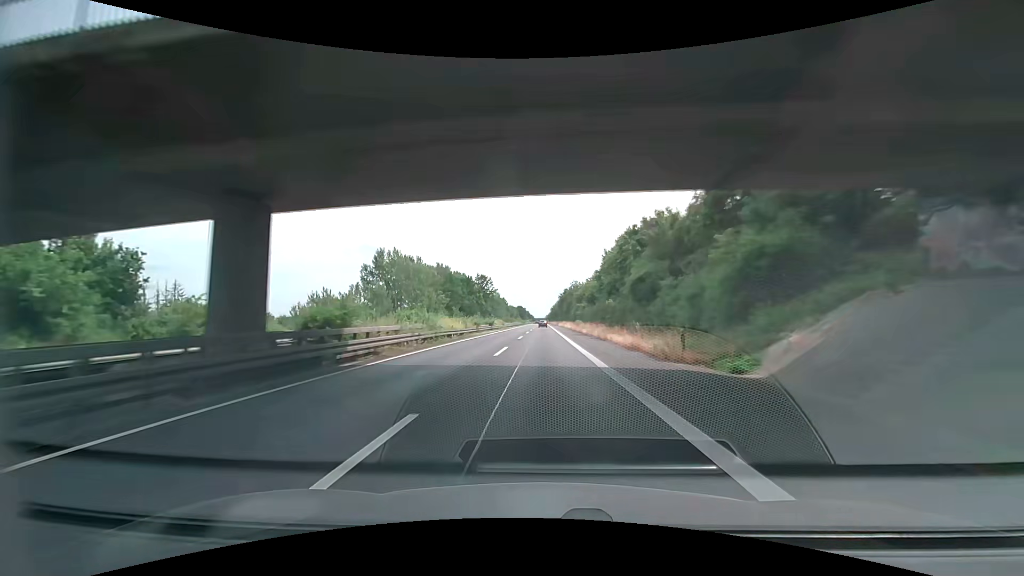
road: trunk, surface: asphalt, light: Day
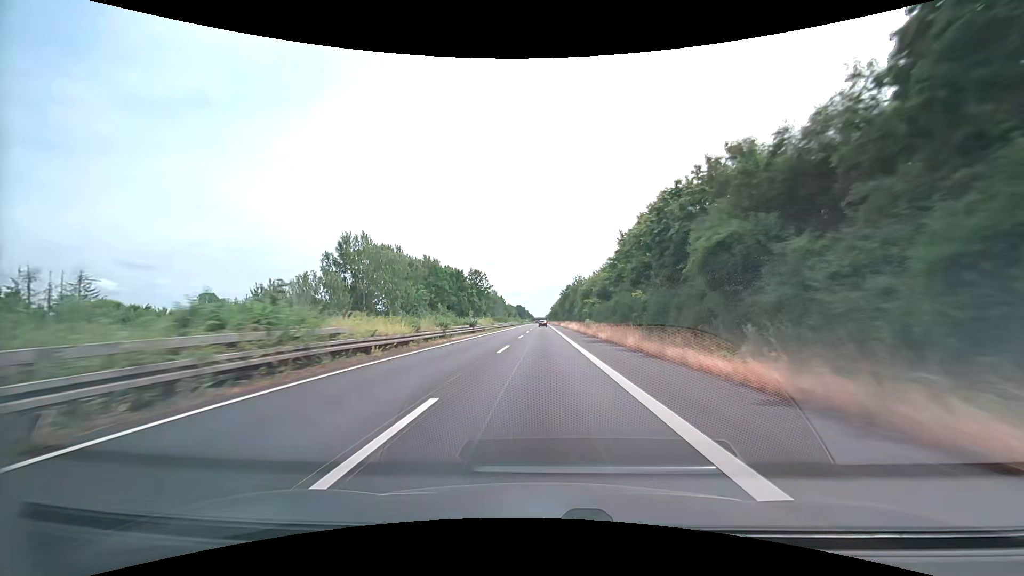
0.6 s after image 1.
(0.0, +16.6) m; 0°
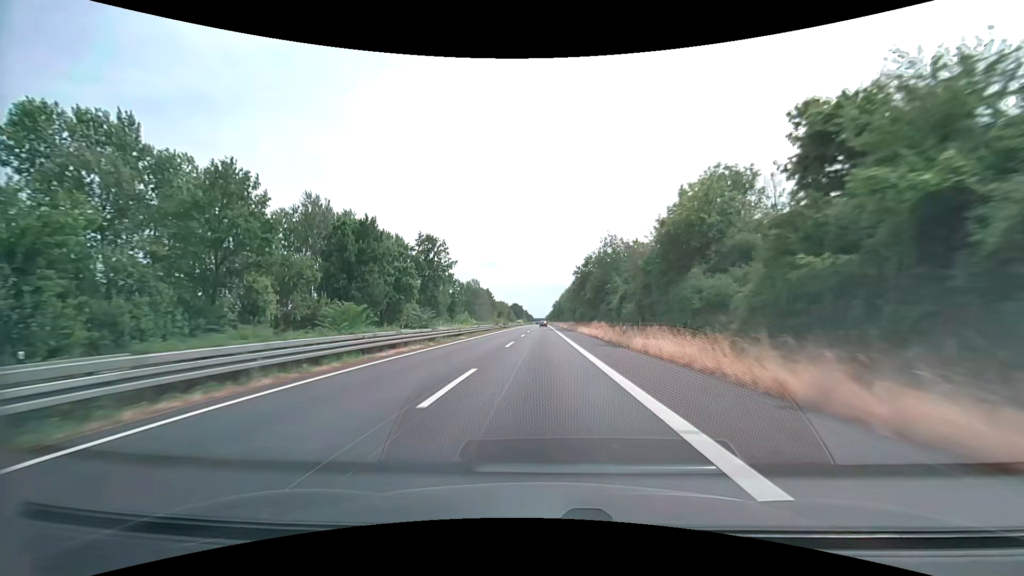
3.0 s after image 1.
(+0.1, +66.4) m; 0°
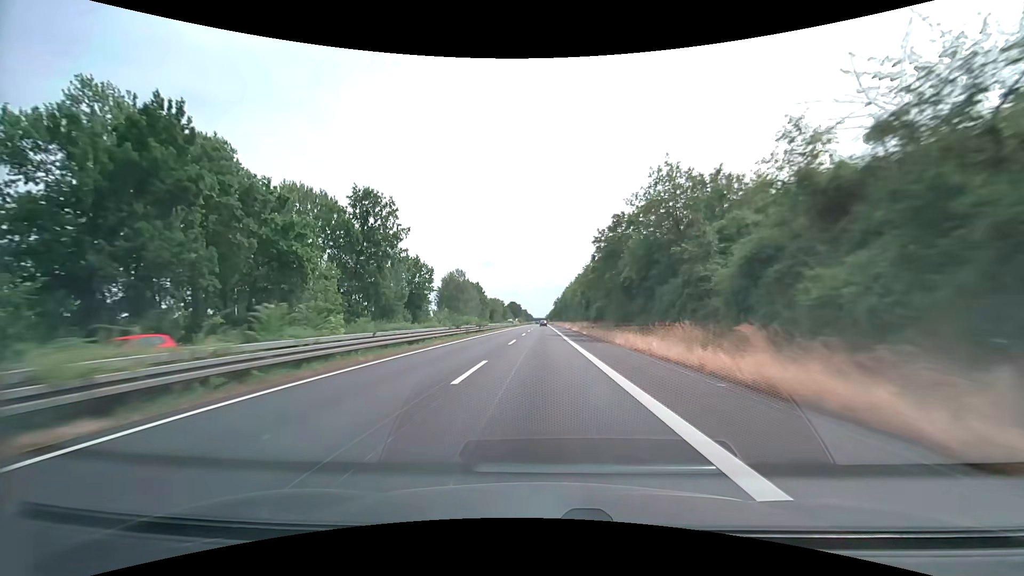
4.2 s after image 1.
(-0.1, +33.2) m; 0°
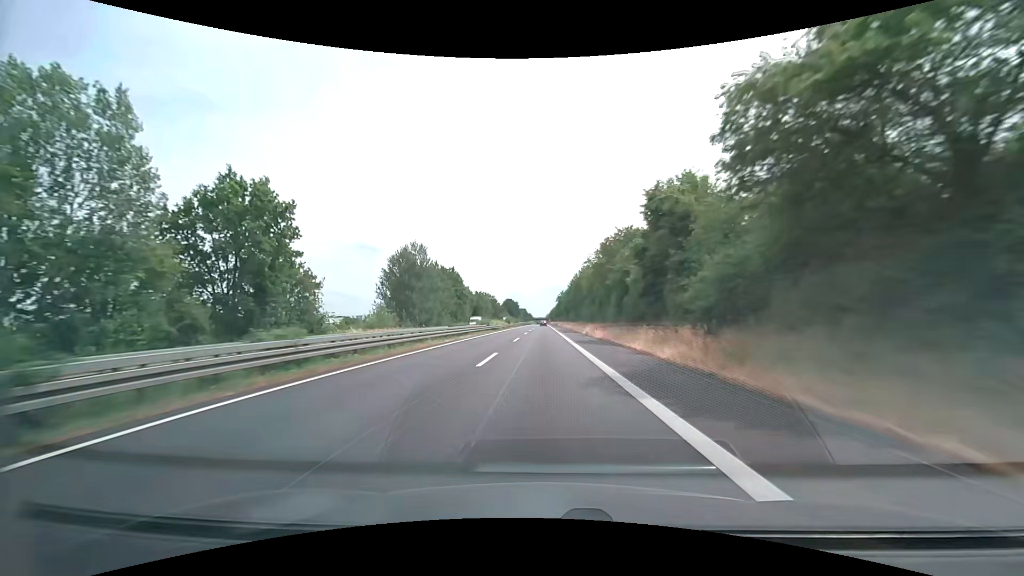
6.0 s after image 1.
(-0.1, +49.8) m; 0°
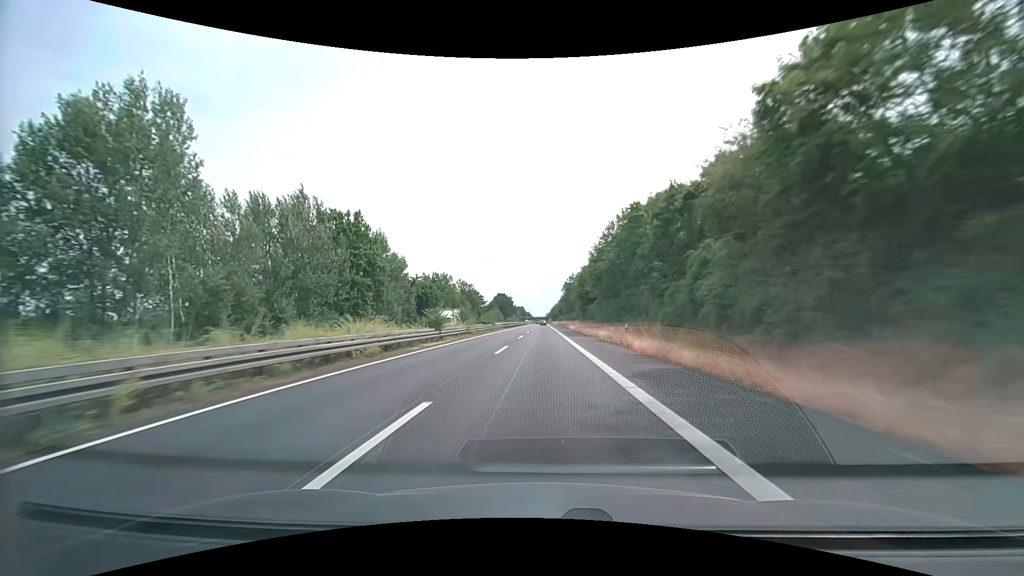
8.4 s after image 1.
(0.0, +66.4) m; 0°
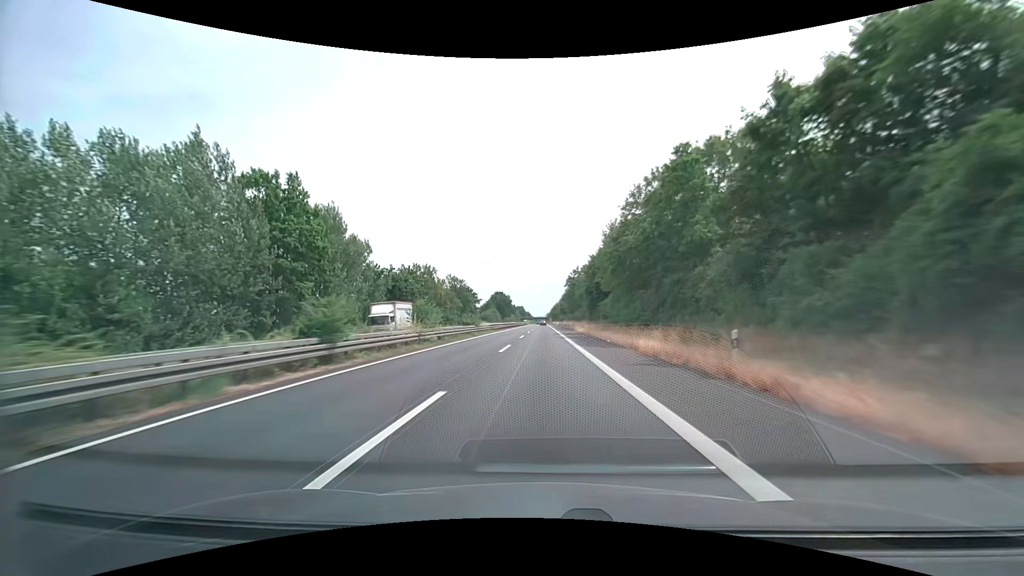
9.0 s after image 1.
(0.0, +16.6) m; 0°
